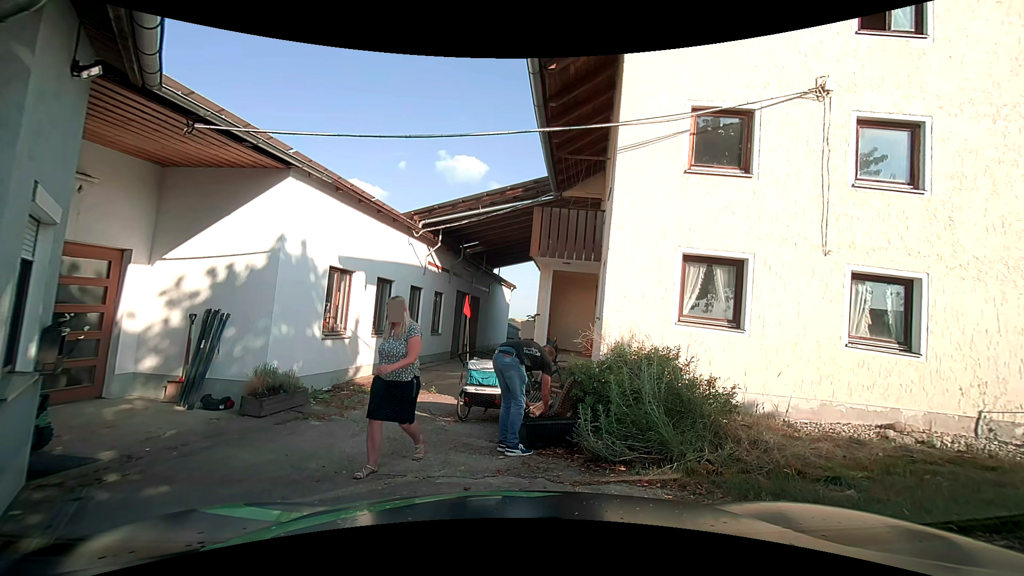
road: unclassified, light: Day
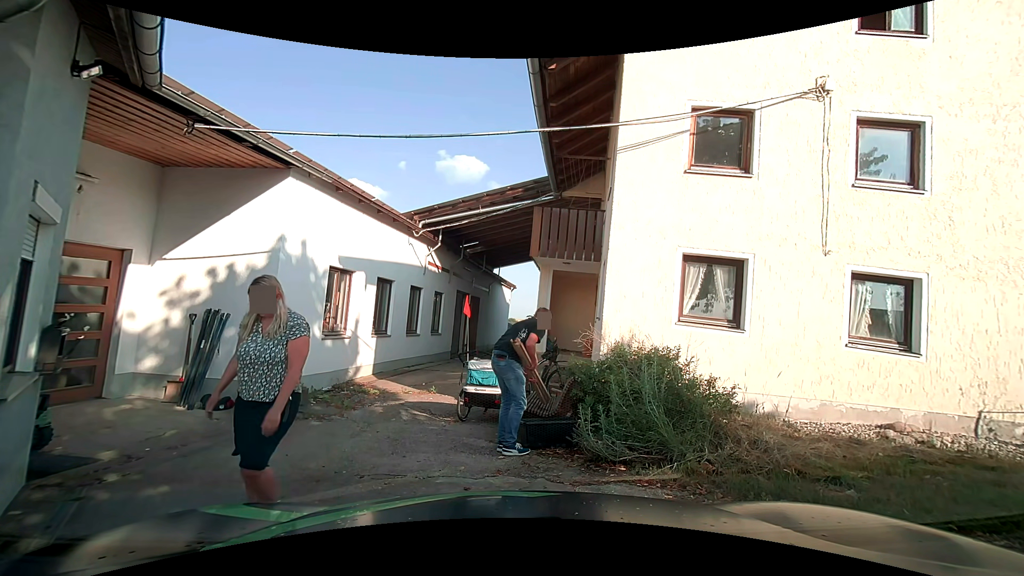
(0.0, 0.0) m; 0°
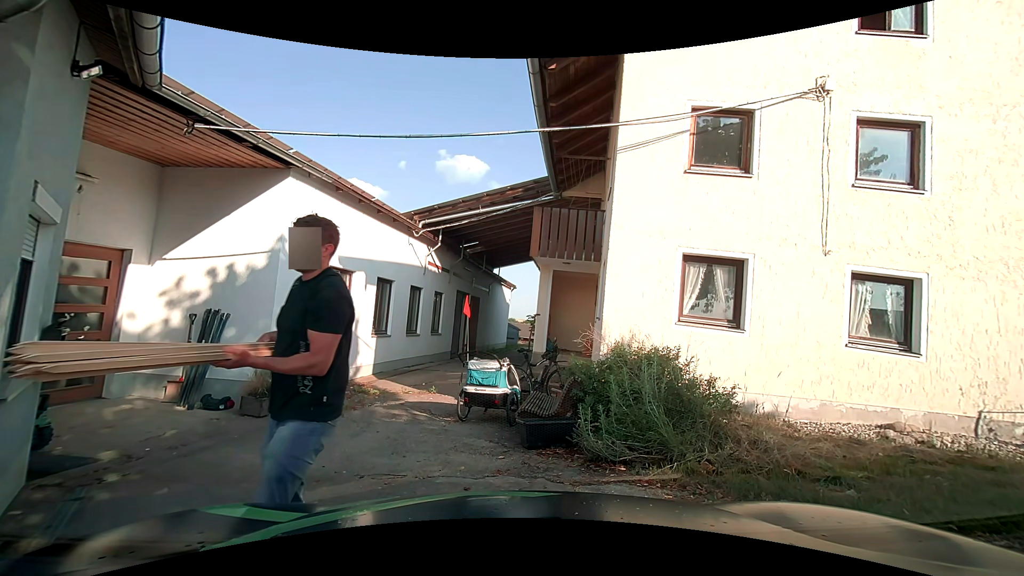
(0.0, 0.0) m; 0°
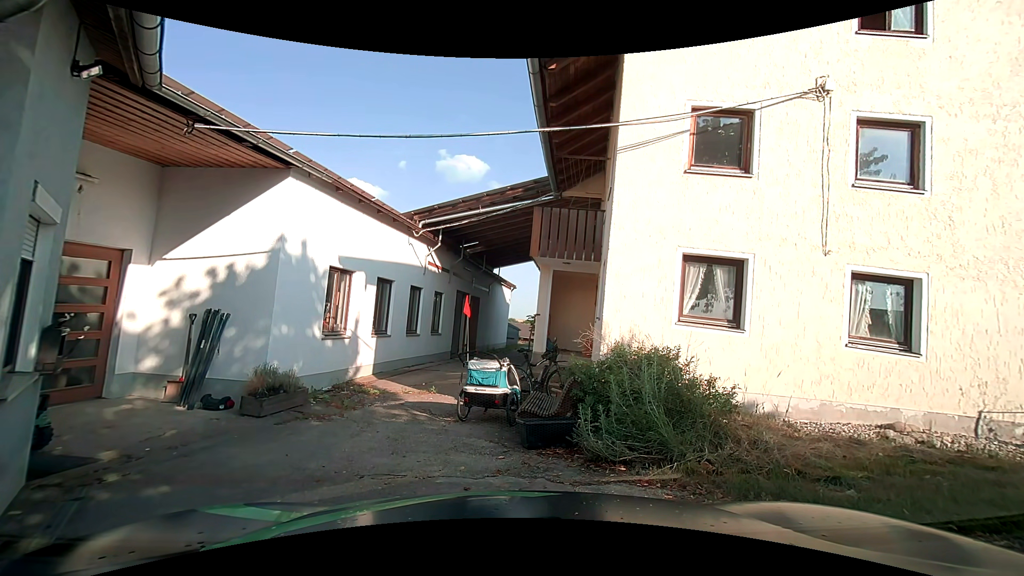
(0.0, 0.0) m; 0°
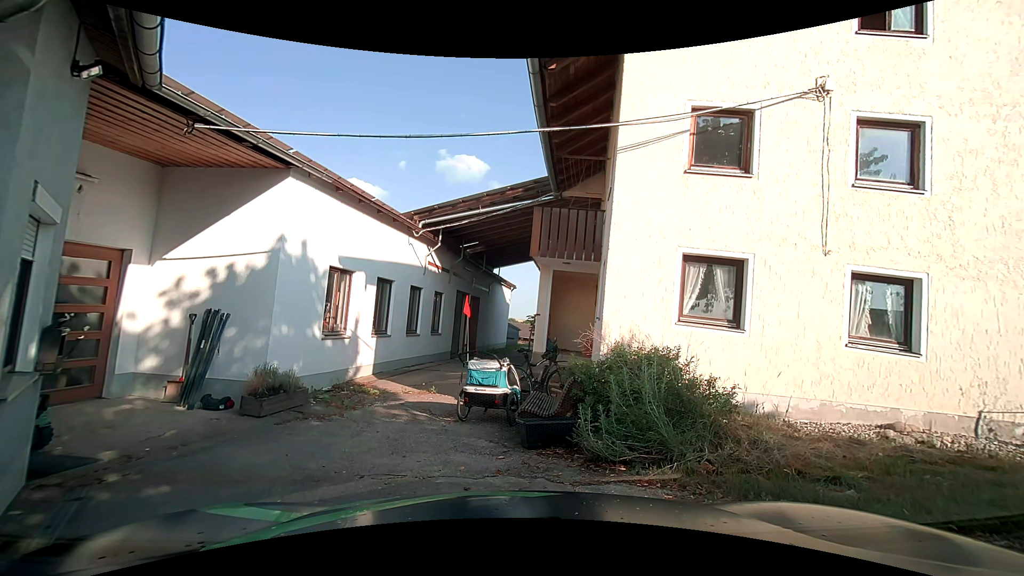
(0.0, 0.0) m; 0°
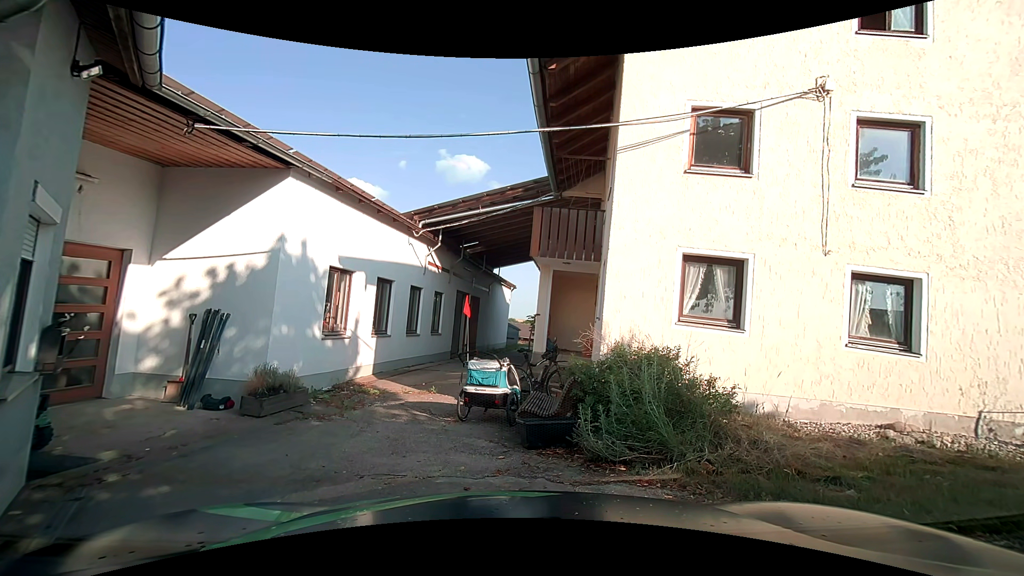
(0.0, 0.0) m; 0°
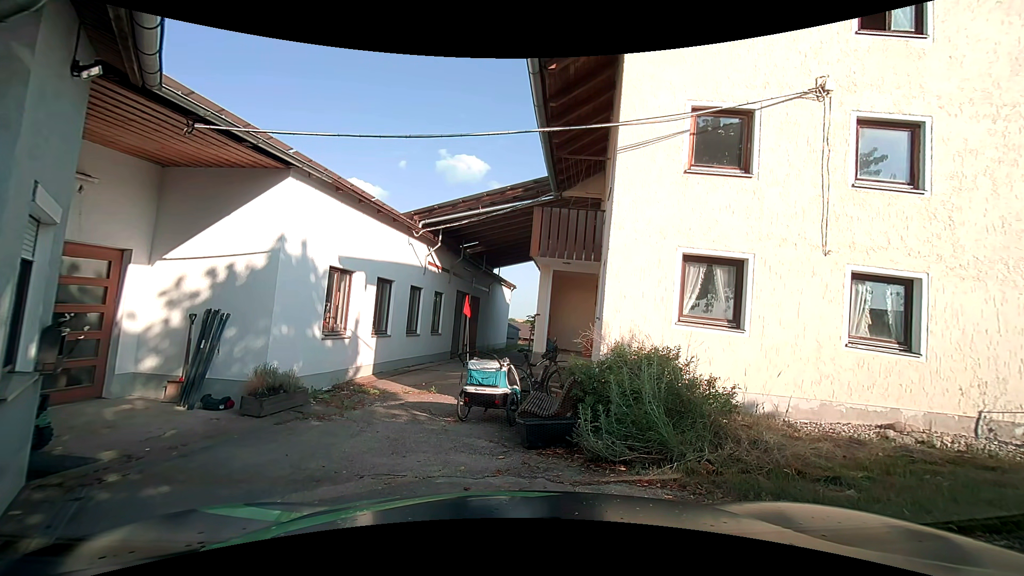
(0.0, 0.0) m; 0°
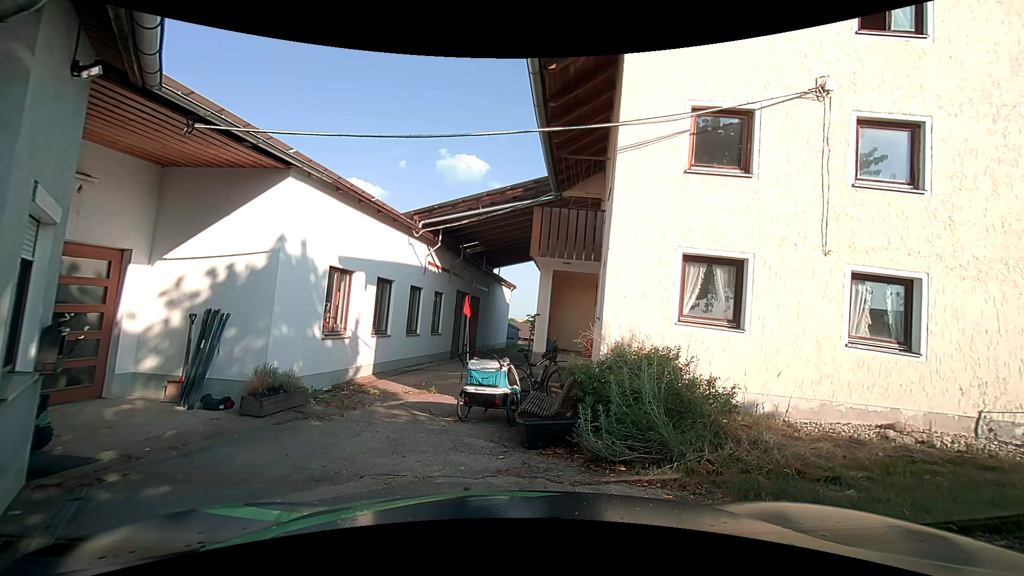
(0.0, 0.0) m; 0°
